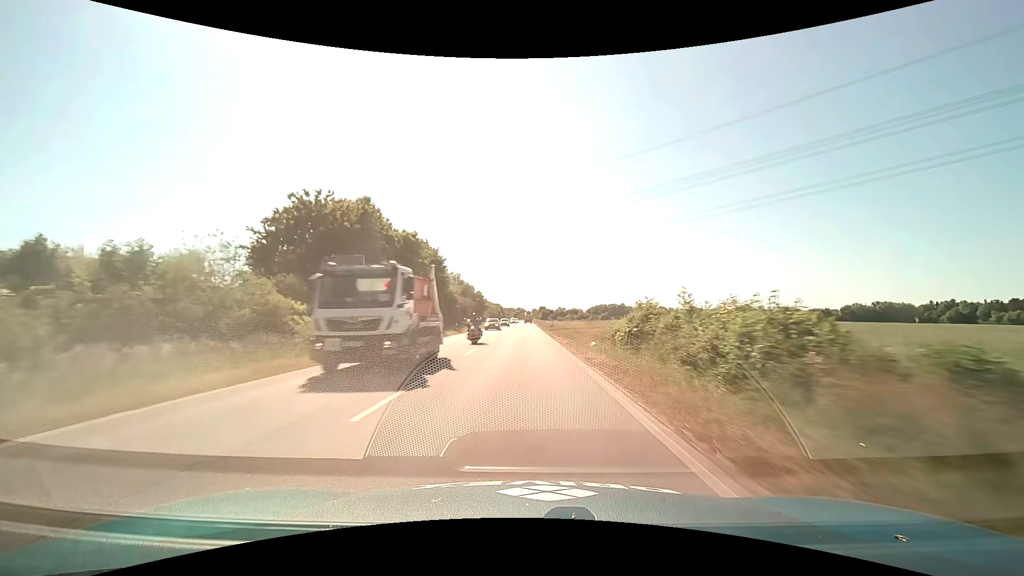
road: primary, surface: asphalt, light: Day
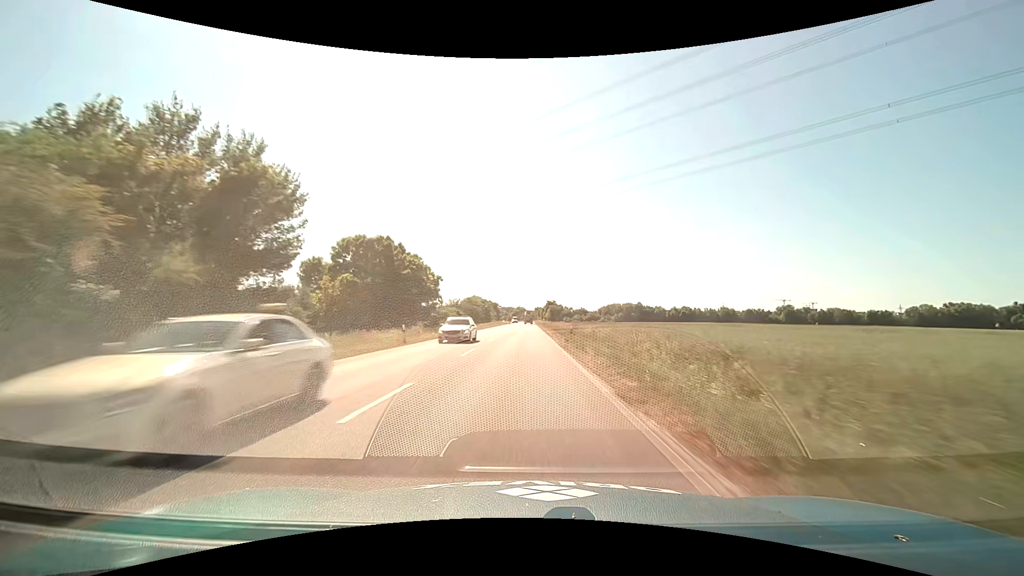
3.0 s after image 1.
(0.0, +71.1) m; 0°
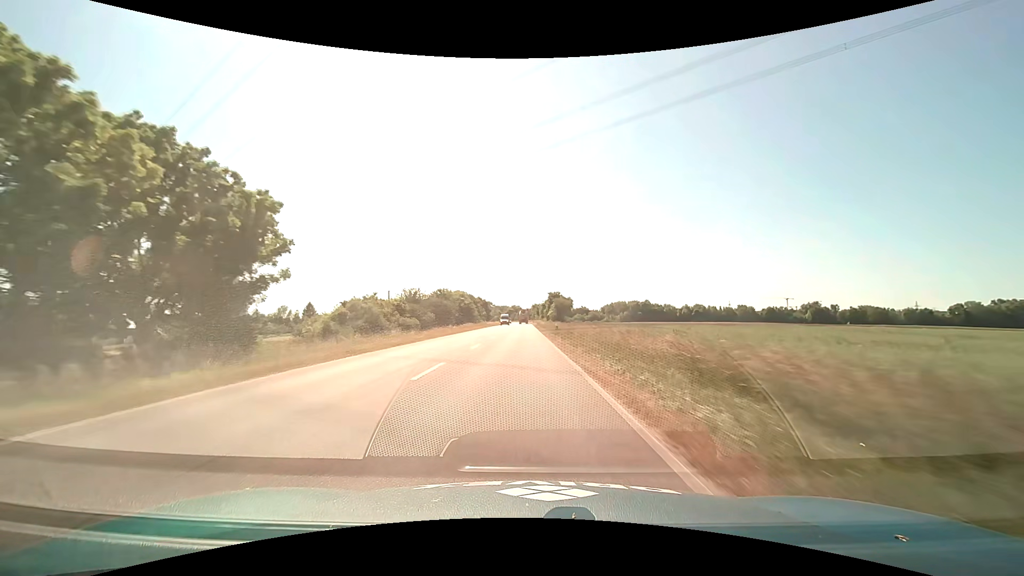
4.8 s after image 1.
(+0.1, +42.2) m; 0°
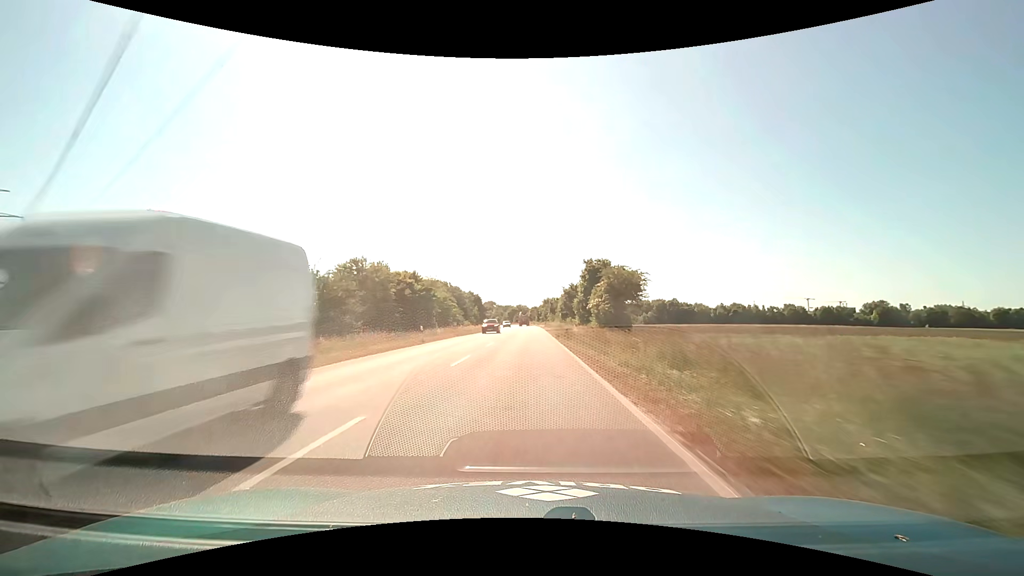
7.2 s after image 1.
(-0.3, +55.6) m; -1°
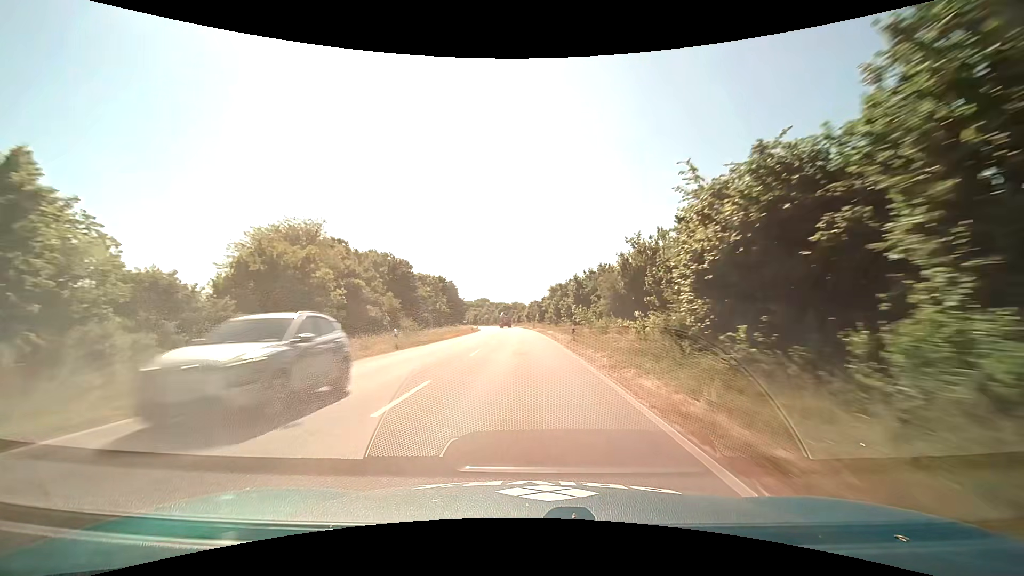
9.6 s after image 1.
(+0.1, +54.8) m; 0°
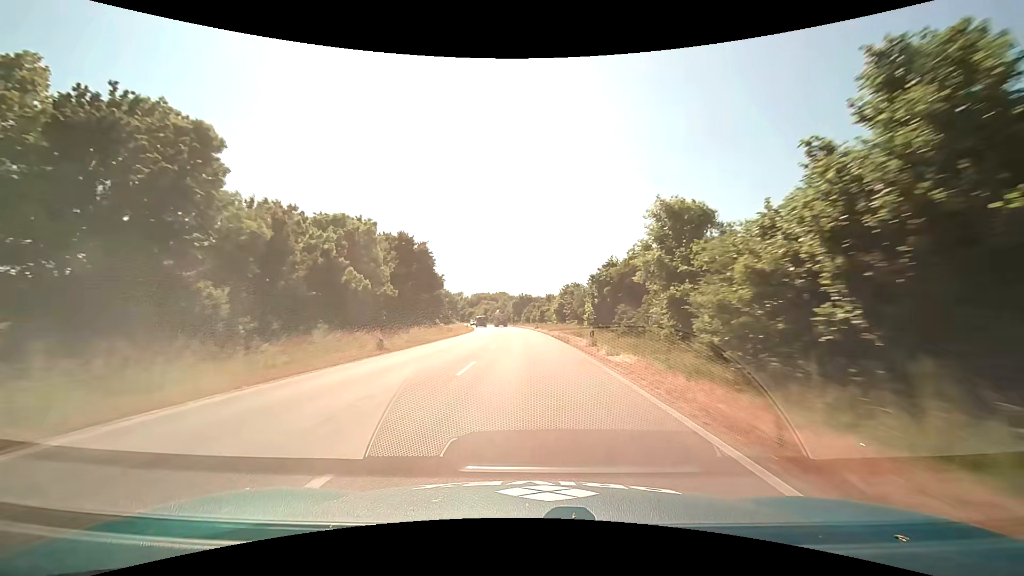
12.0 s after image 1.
(-0.9, +54.3) m; -2°
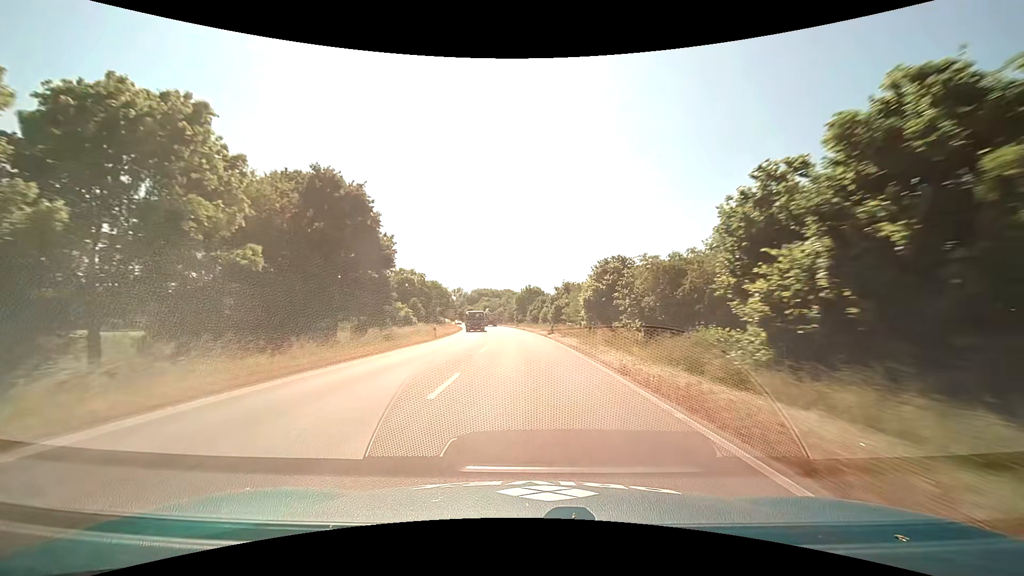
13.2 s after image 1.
(-0.2, +27.0) m; -1°
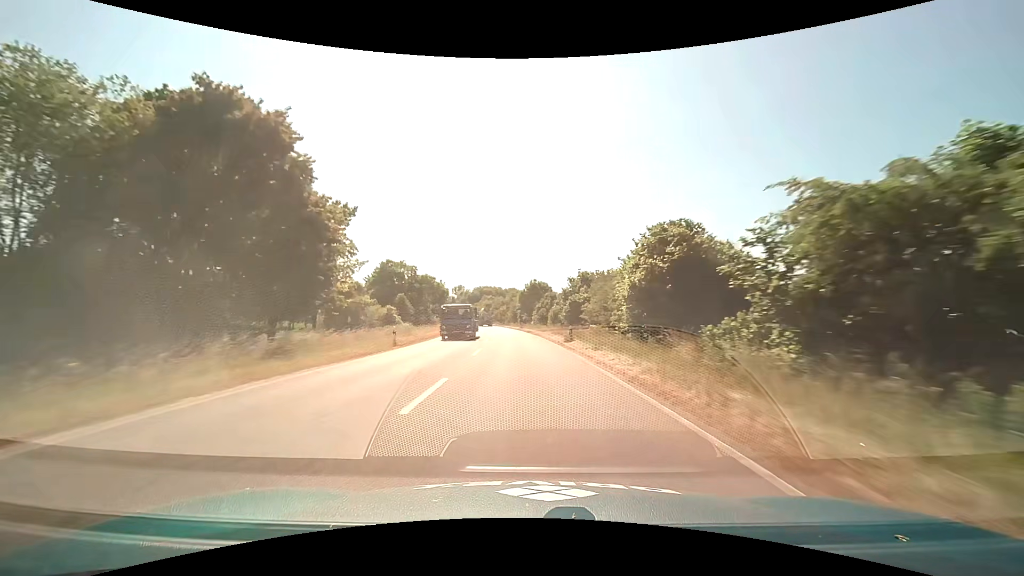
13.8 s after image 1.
(0.0, +13.5) m; 0°
(0, +10) (0, +20) (-1, +30) (-1, +40) (-2, +50) (-3, +60) (-4, +70) (-5, +80) (-7, +90) (-8, +100) m
